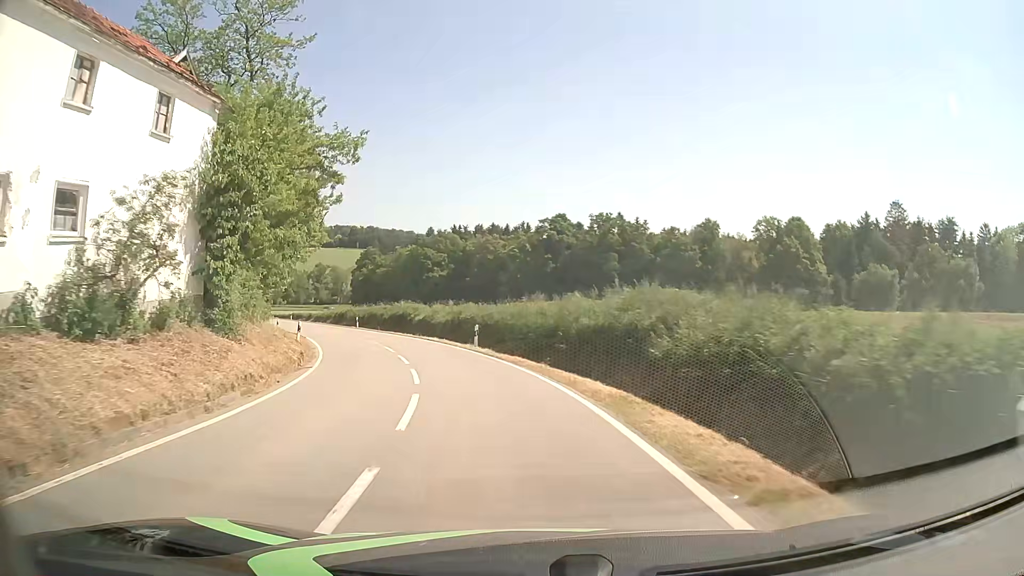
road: tertiary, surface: asphalt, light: Day
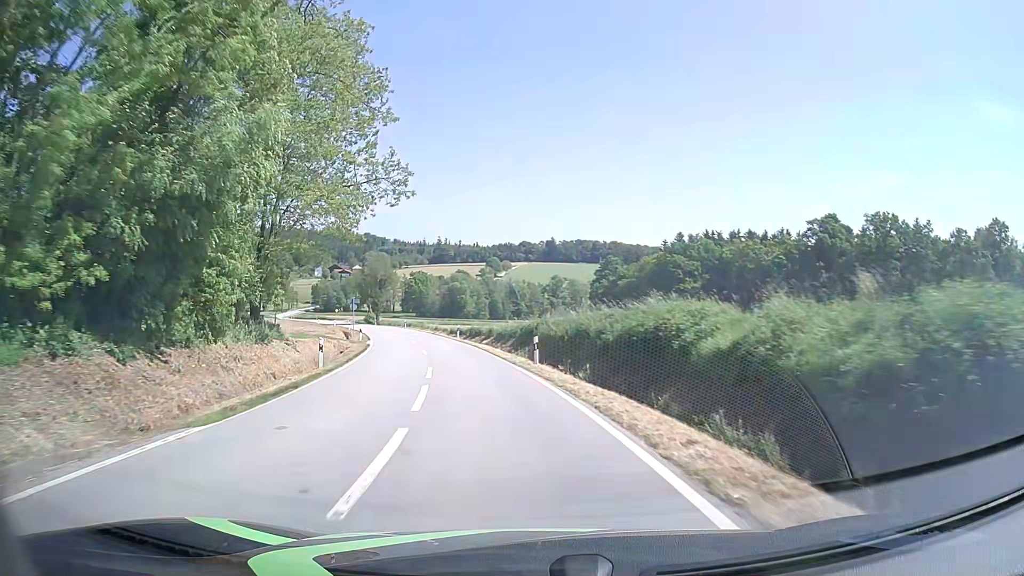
(-6.2, +33.9) m; -20°
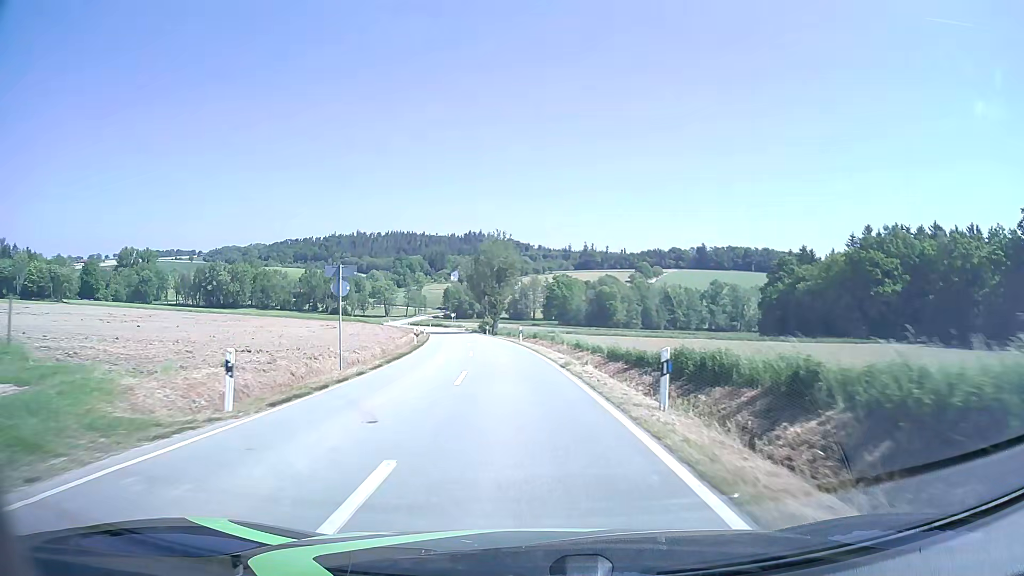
(-5.0, +38.1) m; -13°
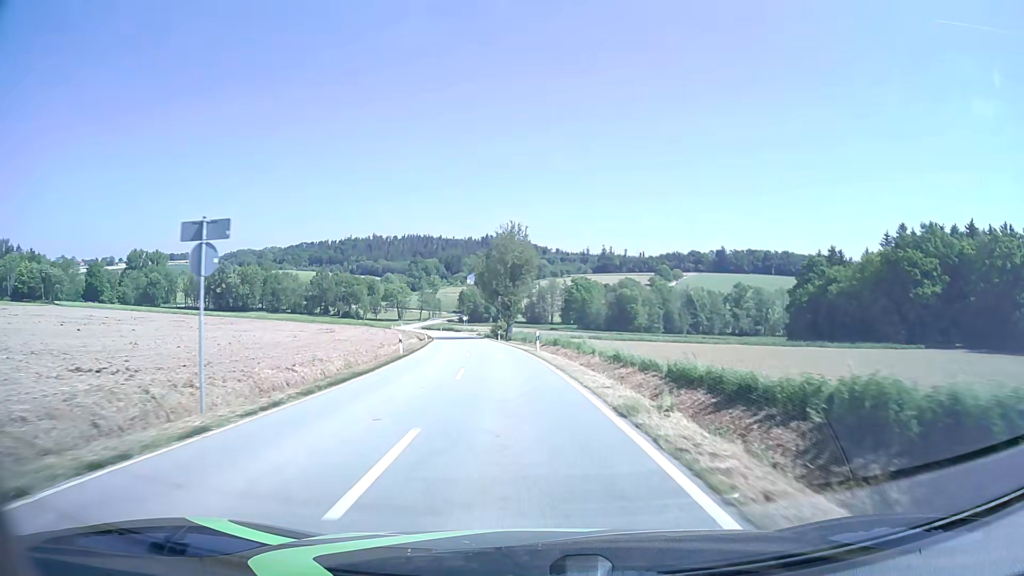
(-0.1, +10.3) m; -2°
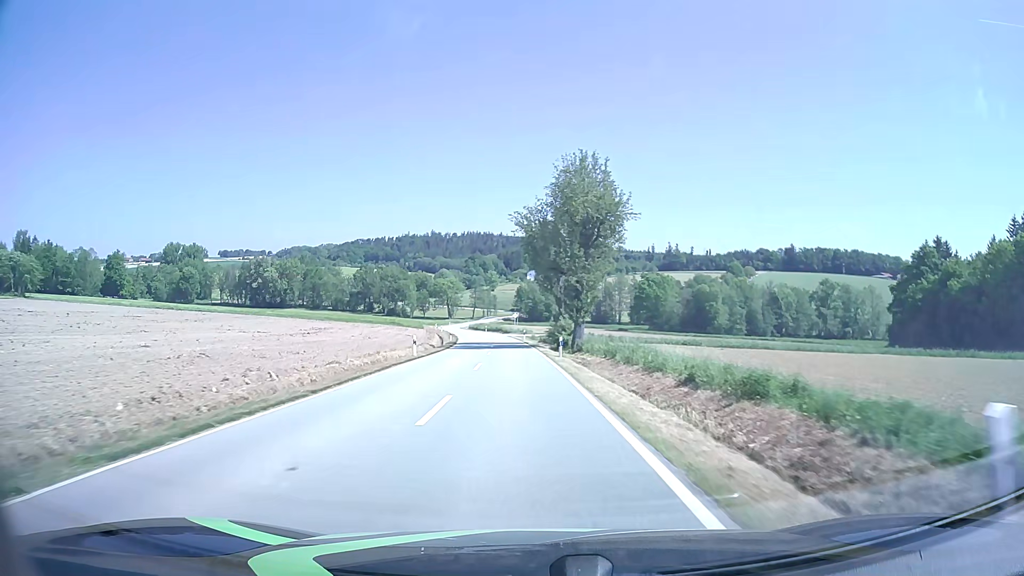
(-1.4, +31.8) m; -5°
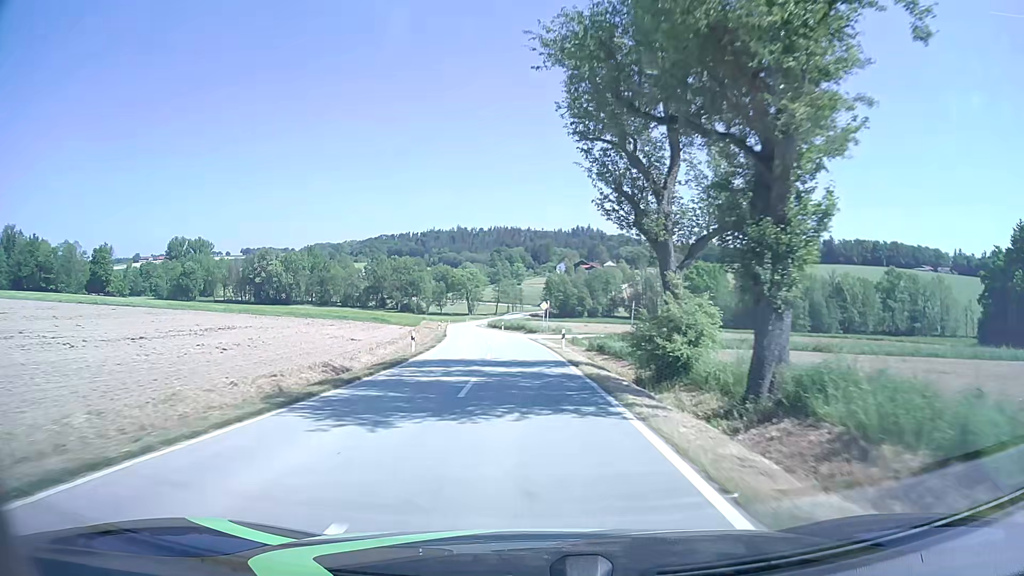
(-0.8, +33.0) m; -2°
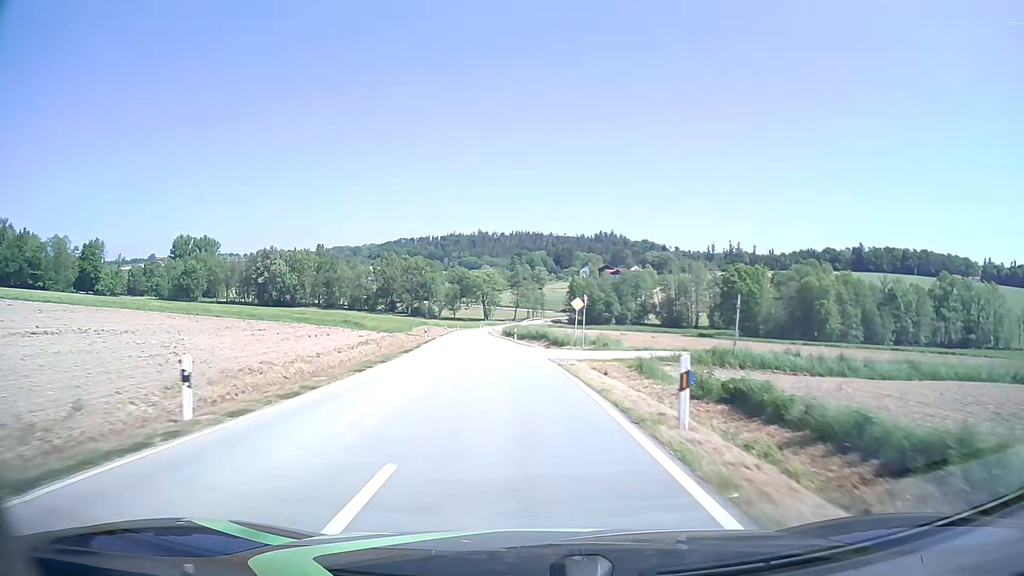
(-0.3, +22.7) m; -2°
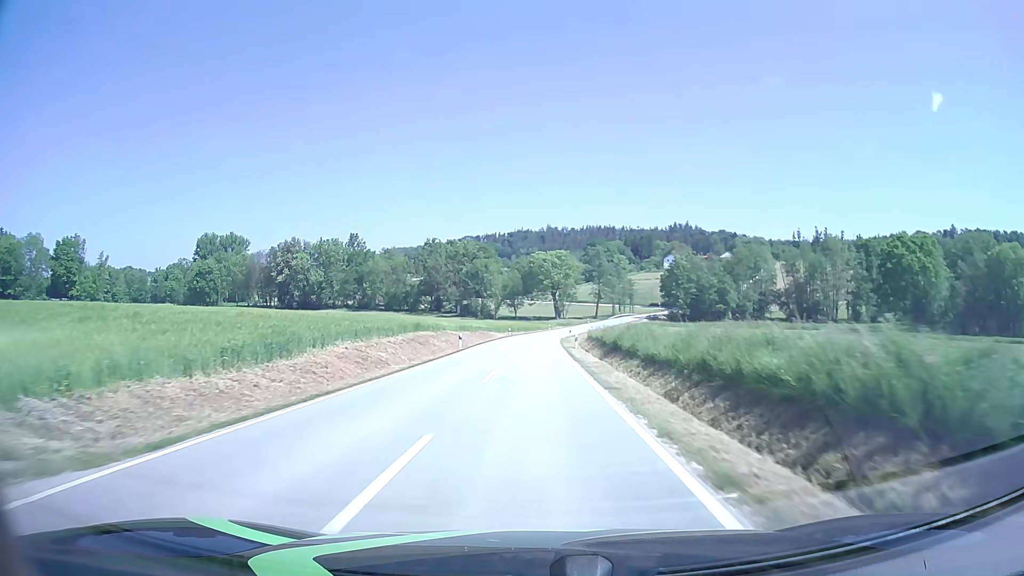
(-3.7, +58.2) m; -6°
(0, +10) (0, +20) (0, +30) (0, +40) (0, +50) (+1, +60) (+1, +70) (+2, +80) (+3, +90) (+5, +100) m
